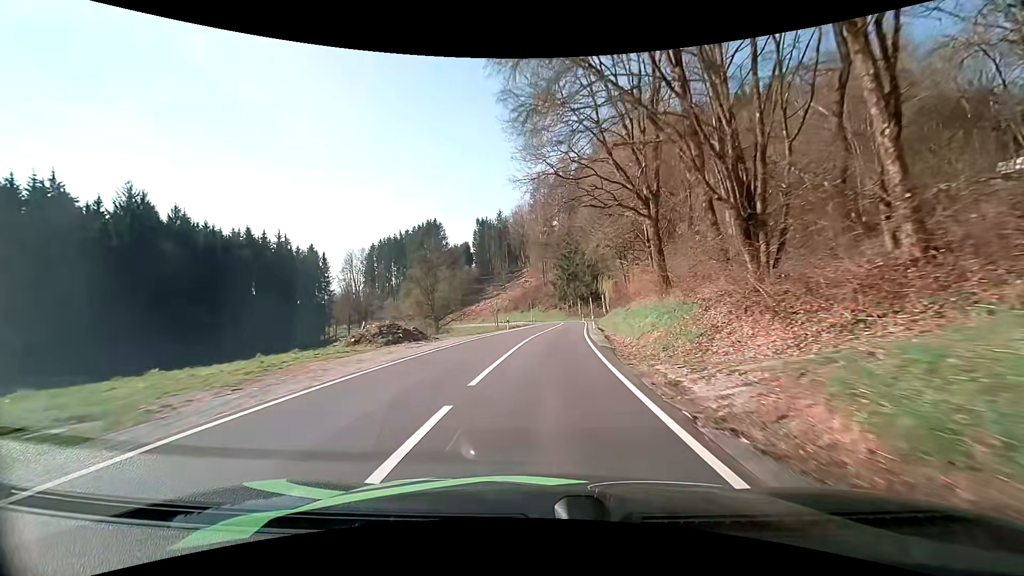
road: secondary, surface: asphalt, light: Day
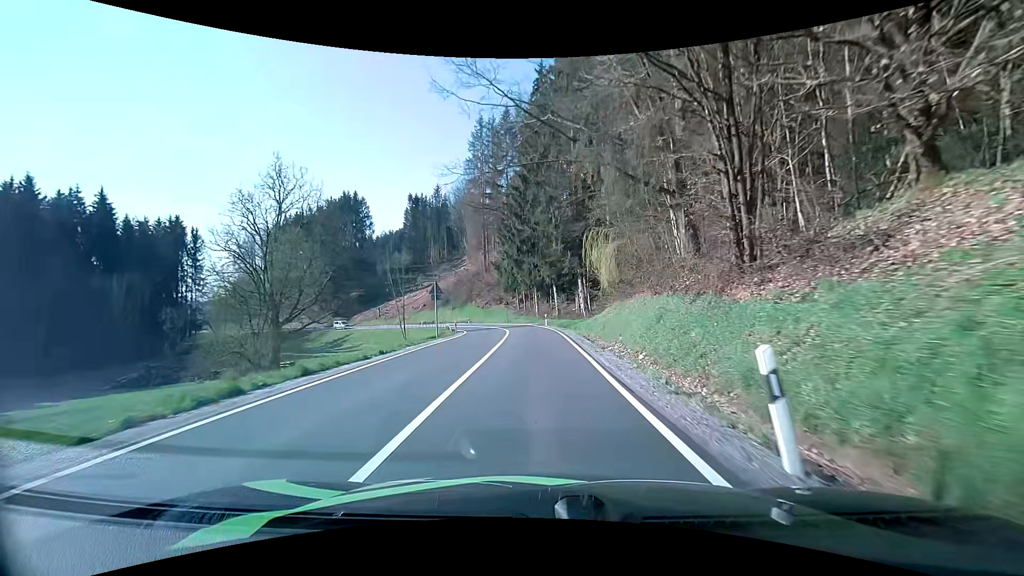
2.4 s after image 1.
(+2.0, +37.9) m; +6°
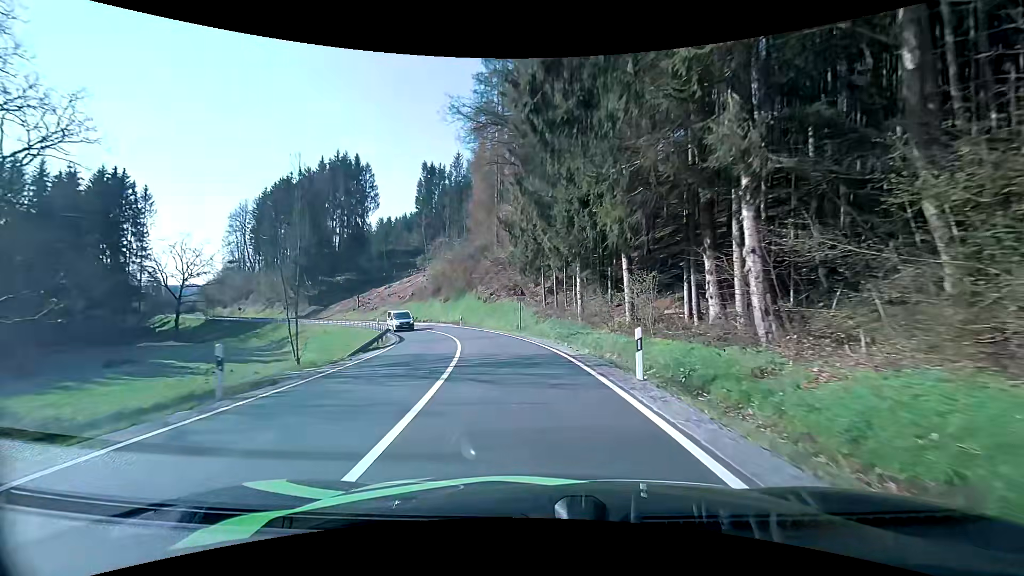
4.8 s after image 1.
(0.0, +33.8) m; -3°
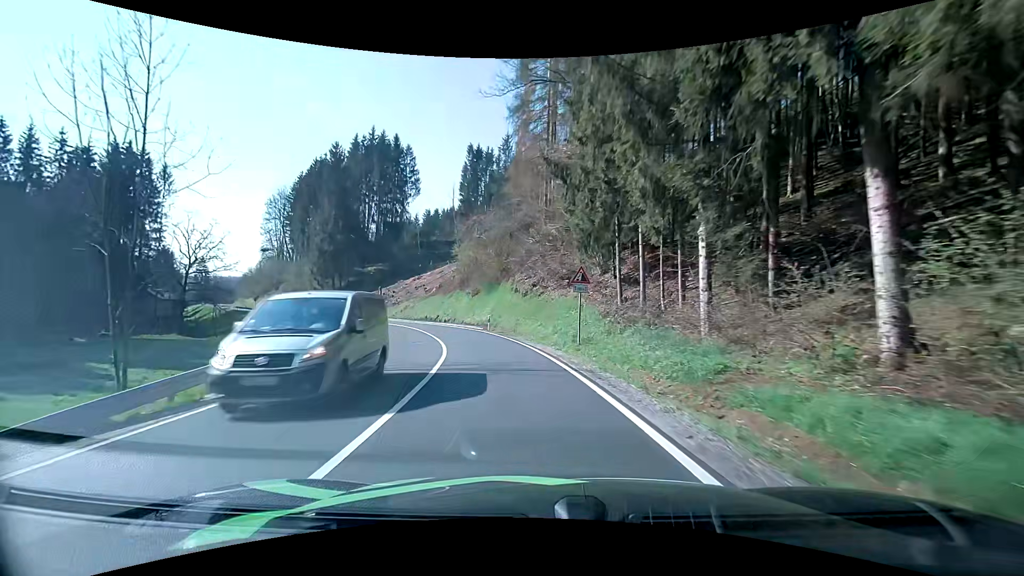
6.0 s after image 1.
(-0.7, +16.2) m; -5°
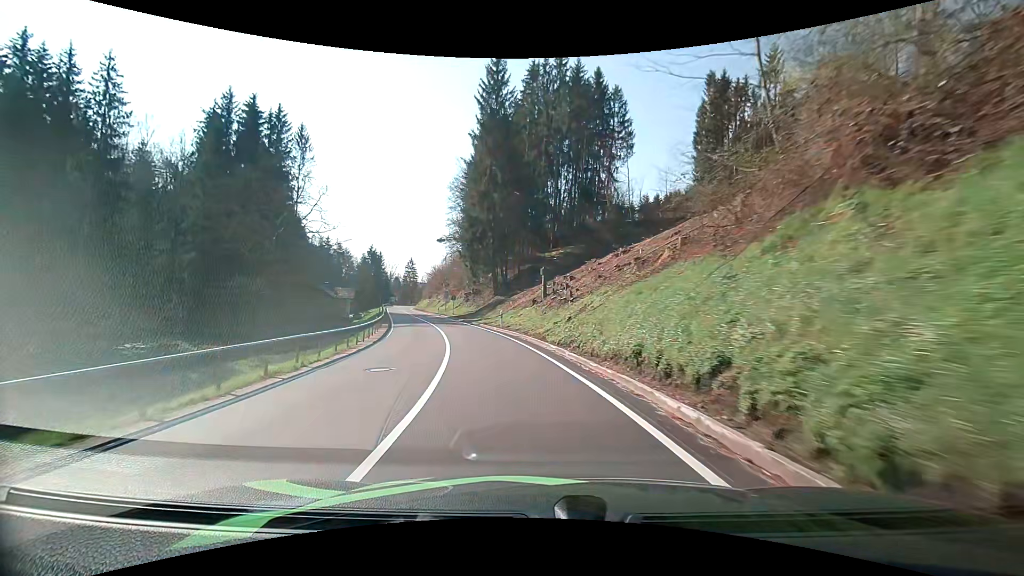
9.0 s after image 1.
(-8.5, +40.9) m; -25°
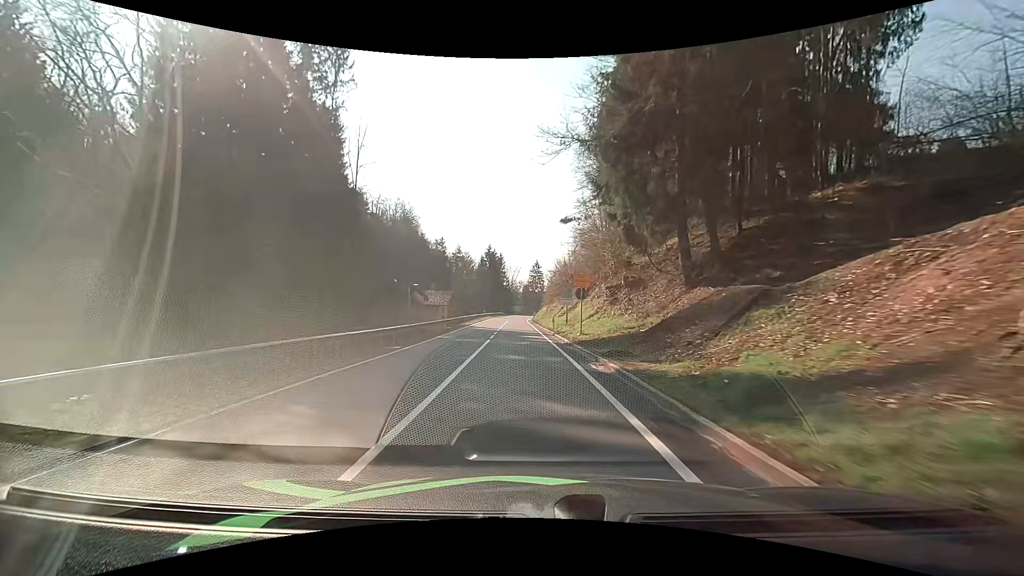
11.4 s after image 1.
(-5.5, +35.8) m; -16°
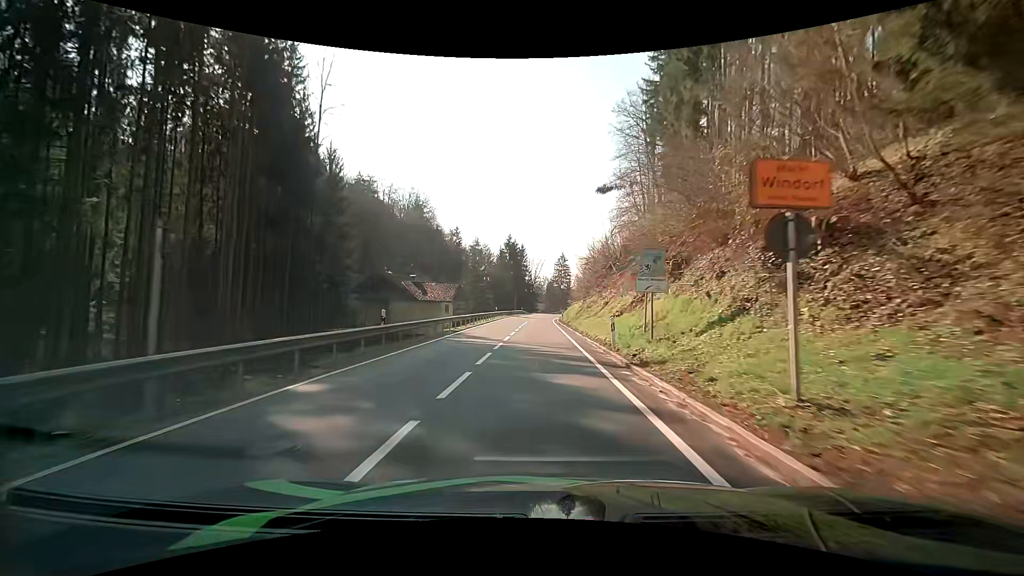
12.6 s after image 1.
(-0.5, +18.3) m; -3°
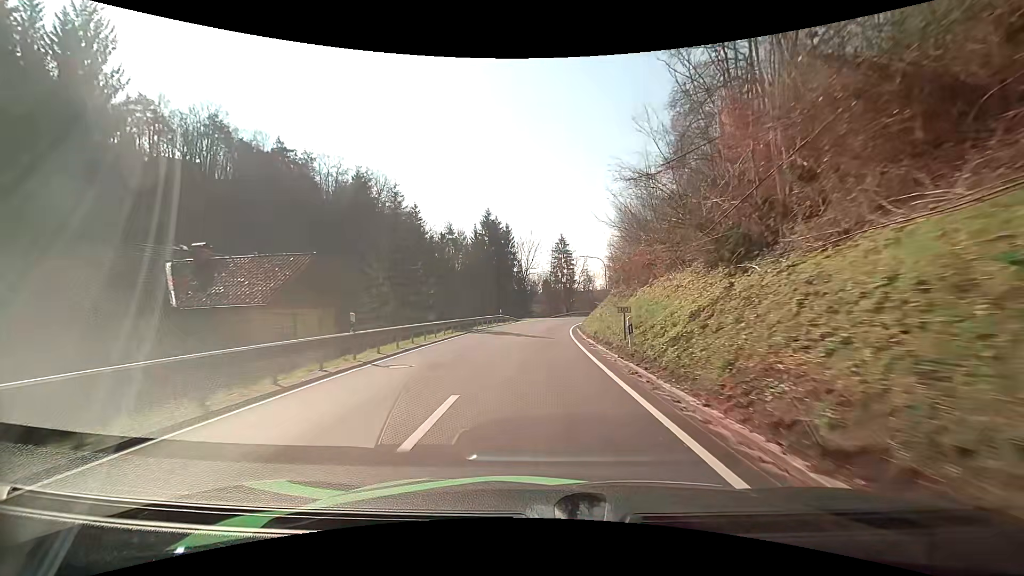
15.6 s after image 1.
(0.0, +43.4) m; 0°
